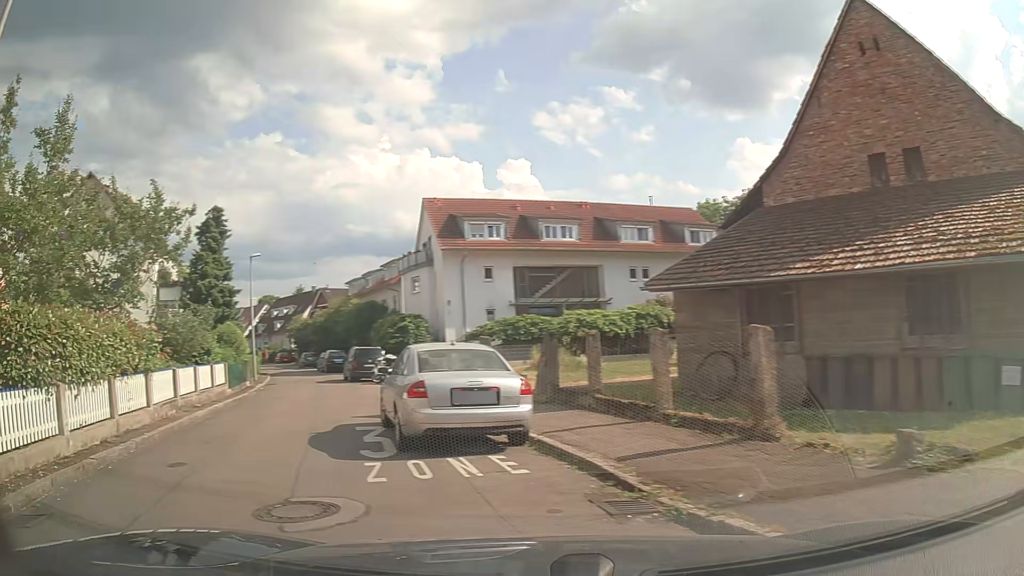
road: residential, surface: asphalt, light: Day
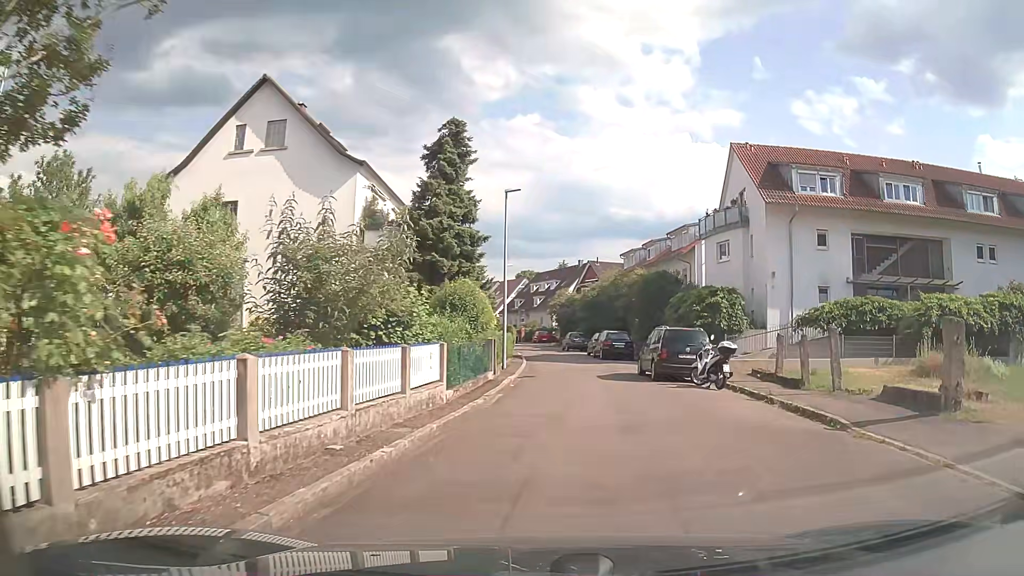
(-3.6, +10.6) m; -21°
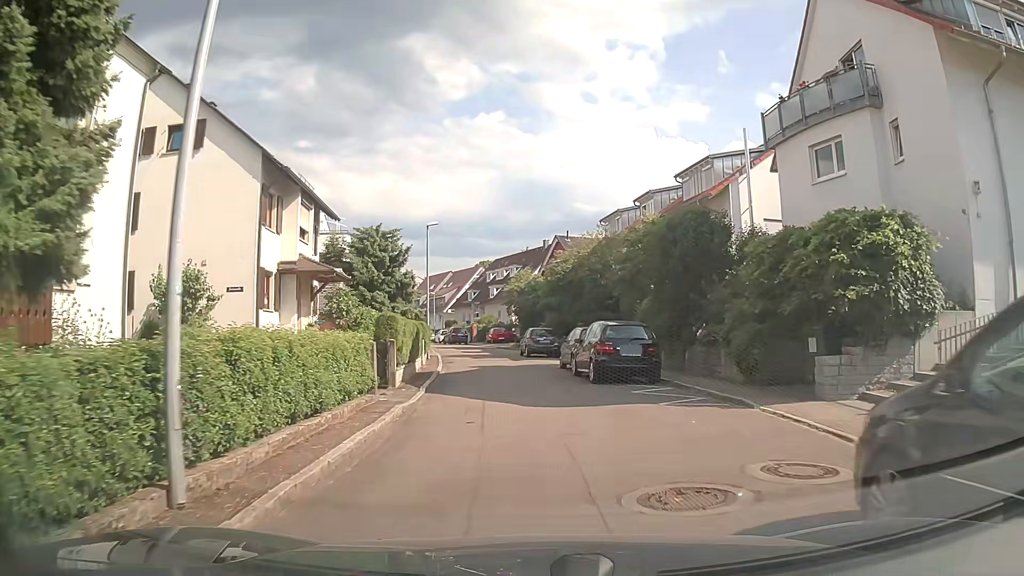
(+1.5, +19.5) m; +3°
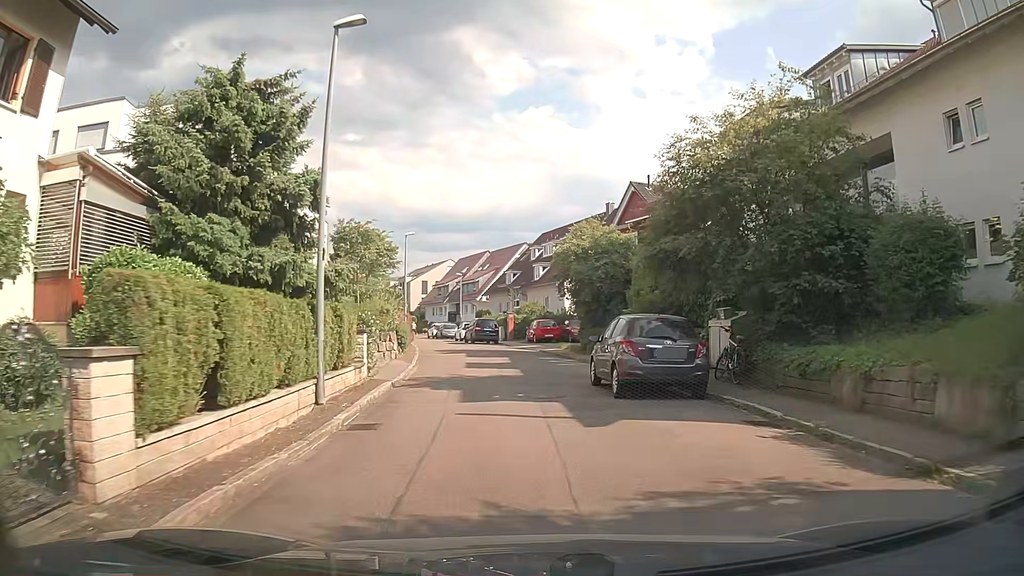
(-0.7, +22.0) m; -3°
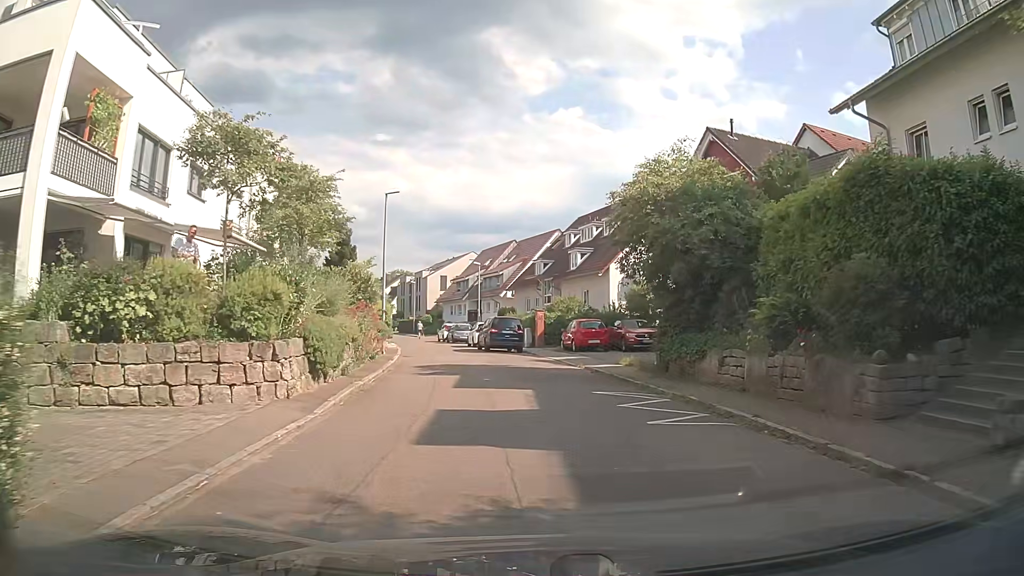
(-0.4, +12.7) m; -3°
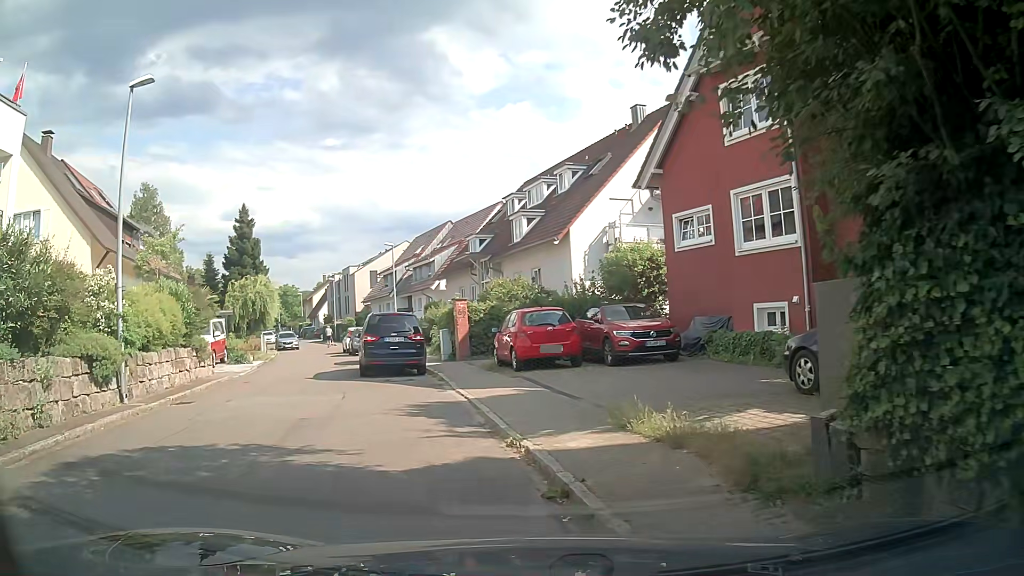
(+1.3, +14.0) m; +2°
